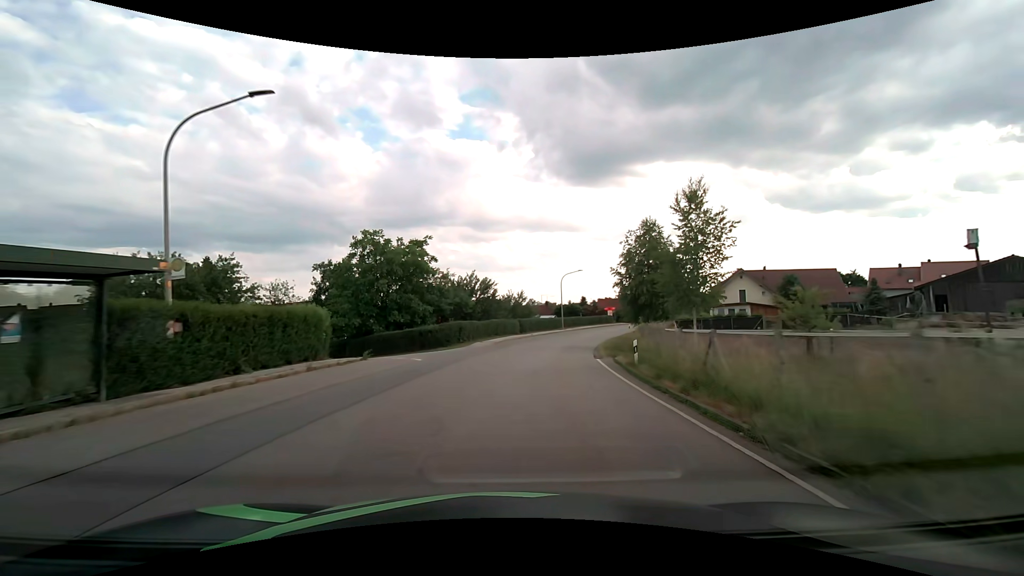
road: tertiary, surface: asphalt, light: Day
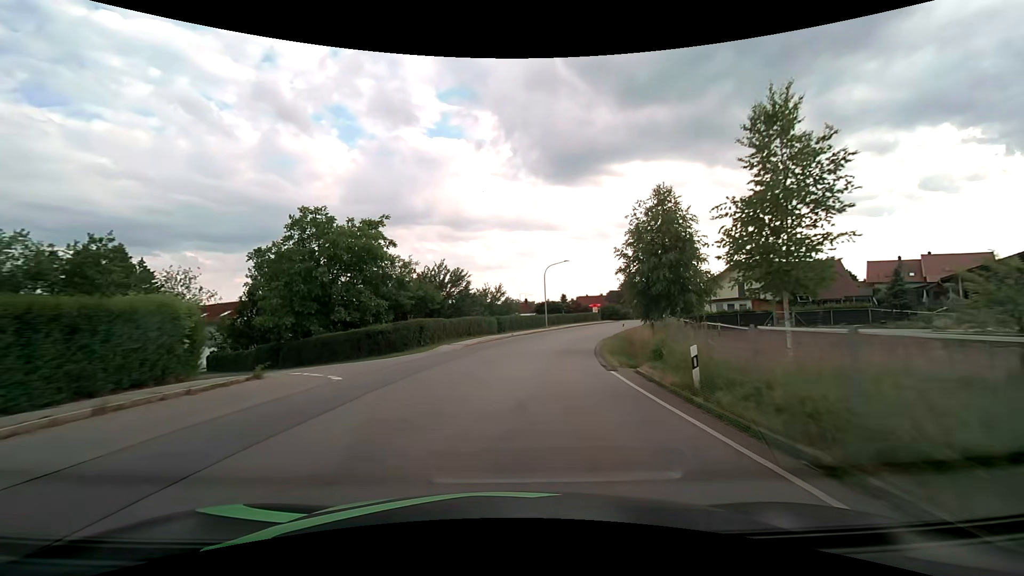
(+0.2, +7.5) m; +3°
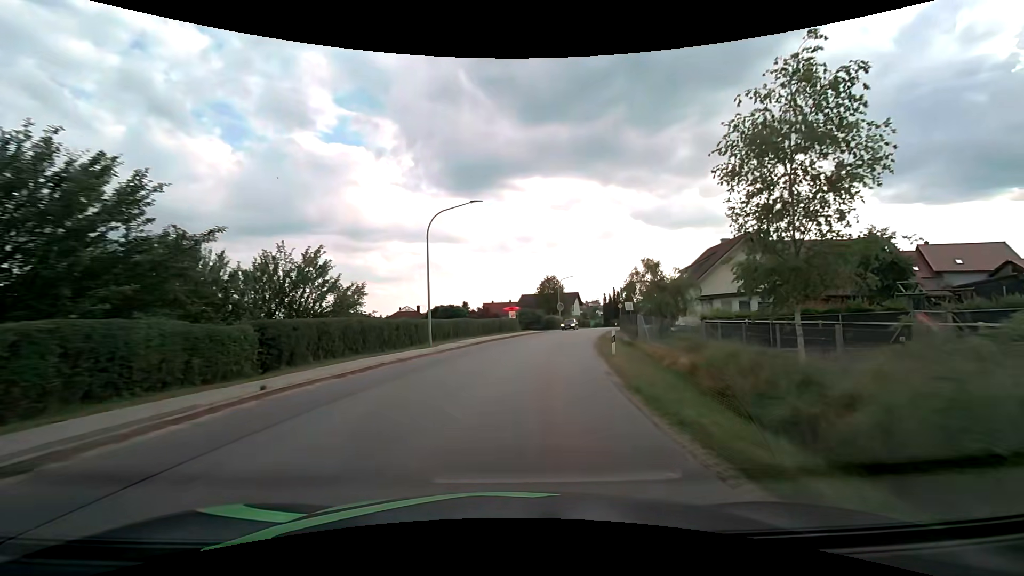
(+2.7, +28.8) m; +11°
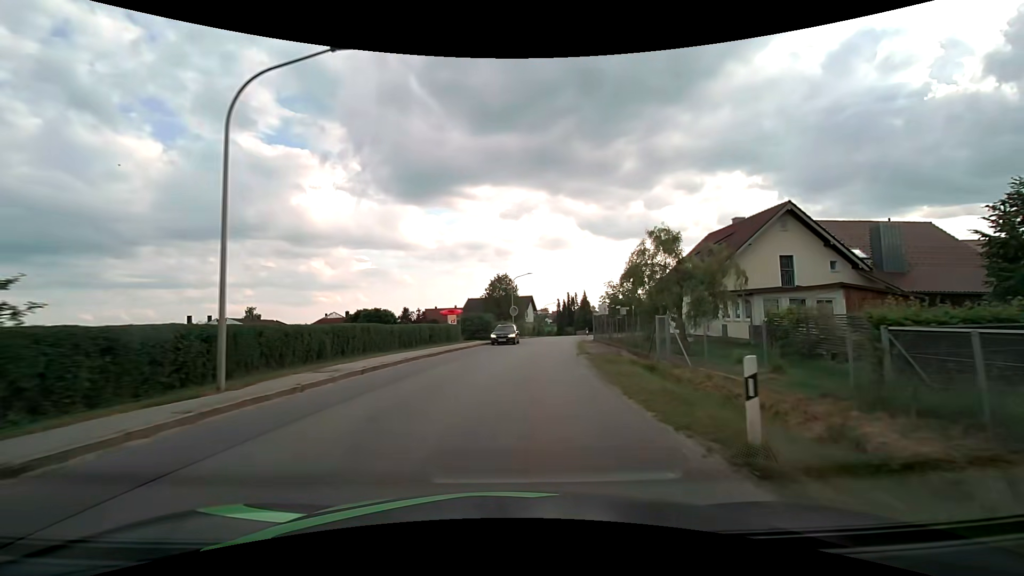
(+0.7, +14.2) m; +5°
(0, +10) (+1, +20) (+2, +30) (+4, +40) (+5, +50) (+7, +60) (+8, +69) (+10, +79) (+11, +89) (+13, +99) m
